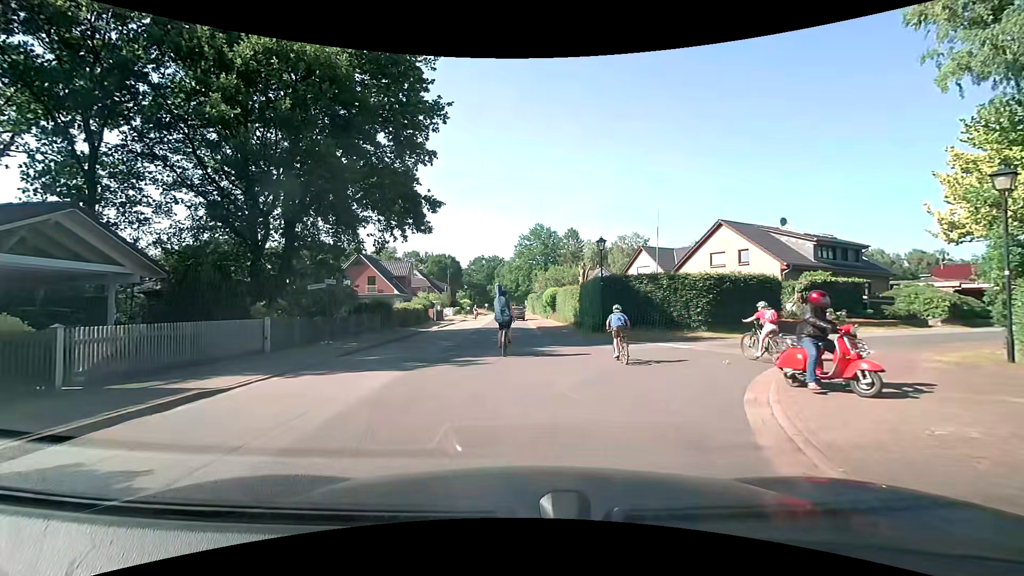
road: unclassified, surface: asphalt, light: Day
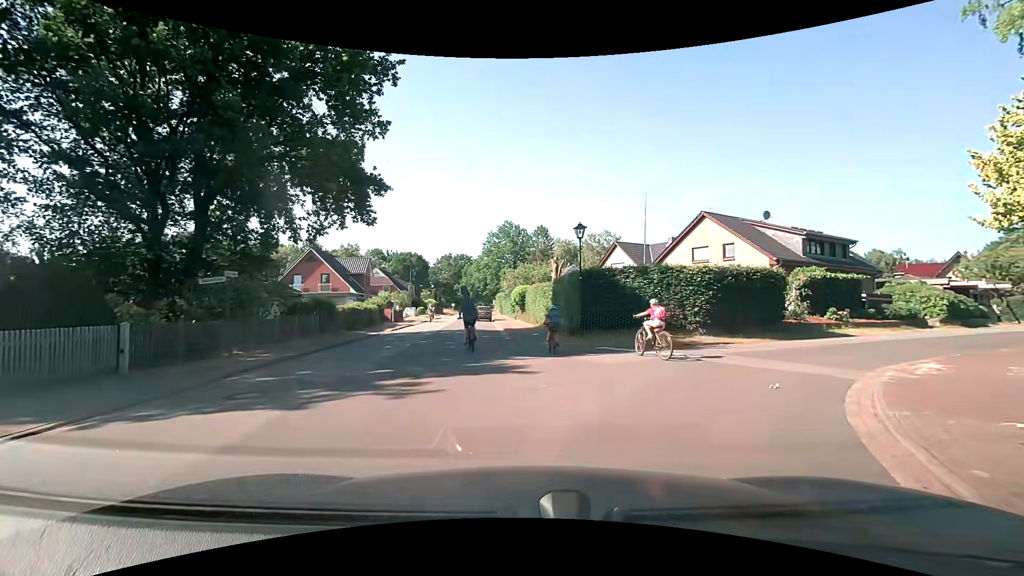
(+0.1, +4.2) m; +5°
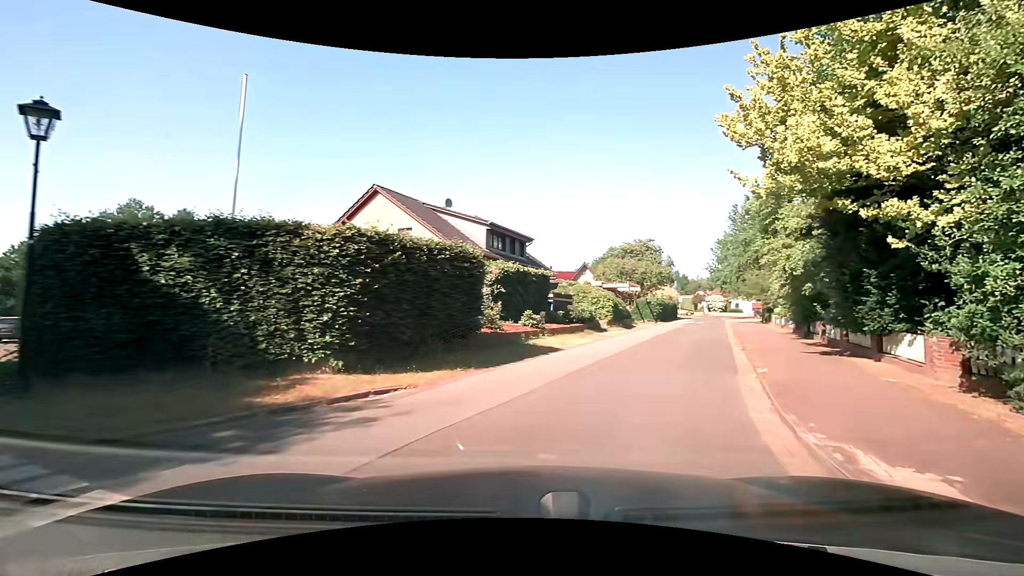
(+2.8, +10.5) m; +33°
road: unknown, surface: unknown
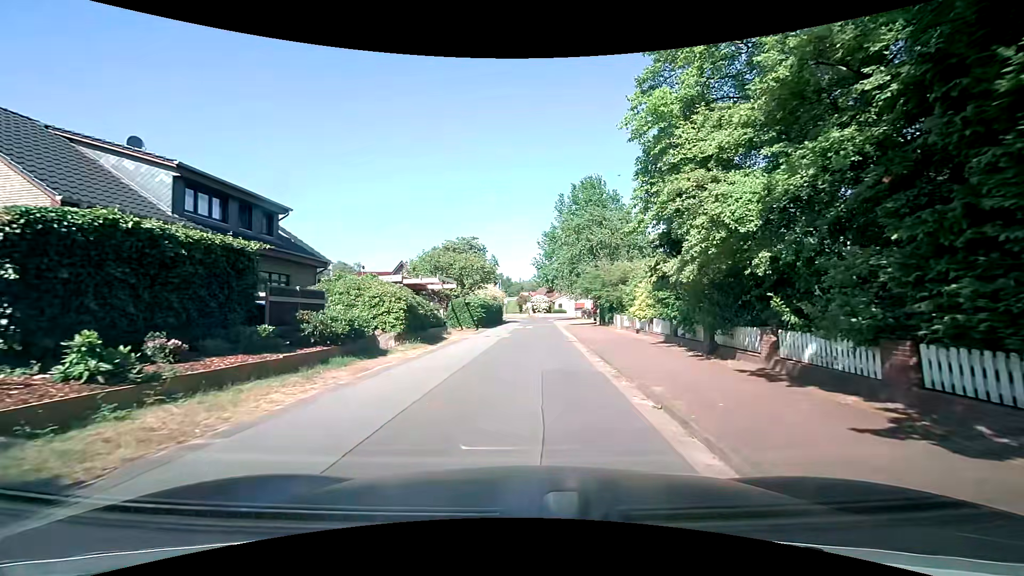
(+2.7, +11.2) m; +21°
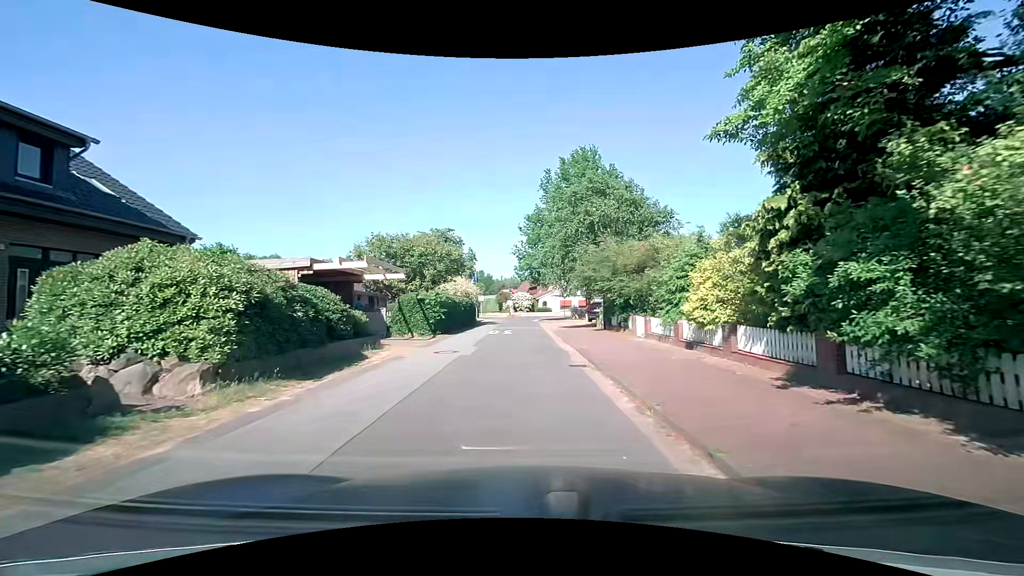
(+0.1, +9.4) m; +2°
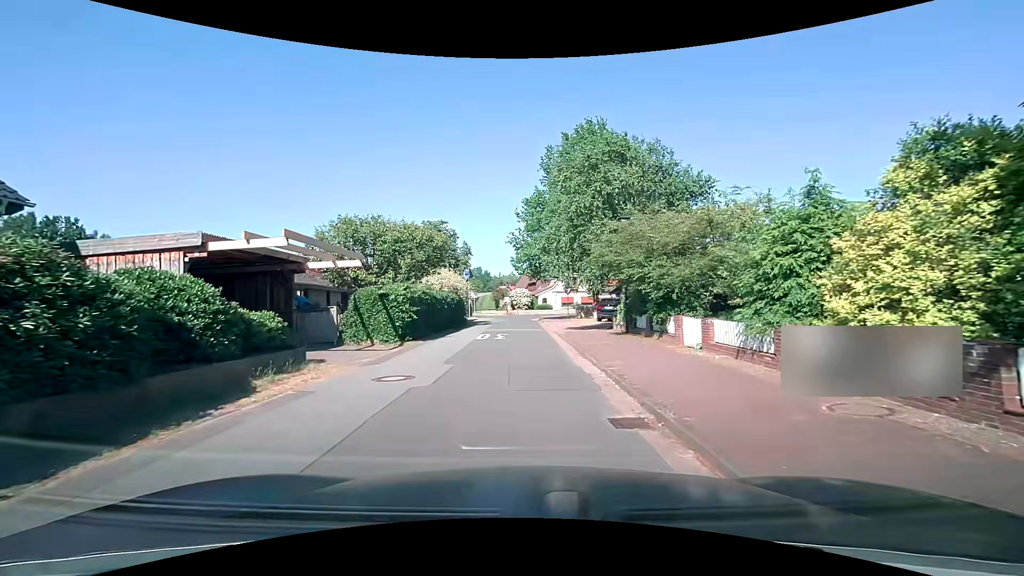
(0.0, +5.8) m; 0°
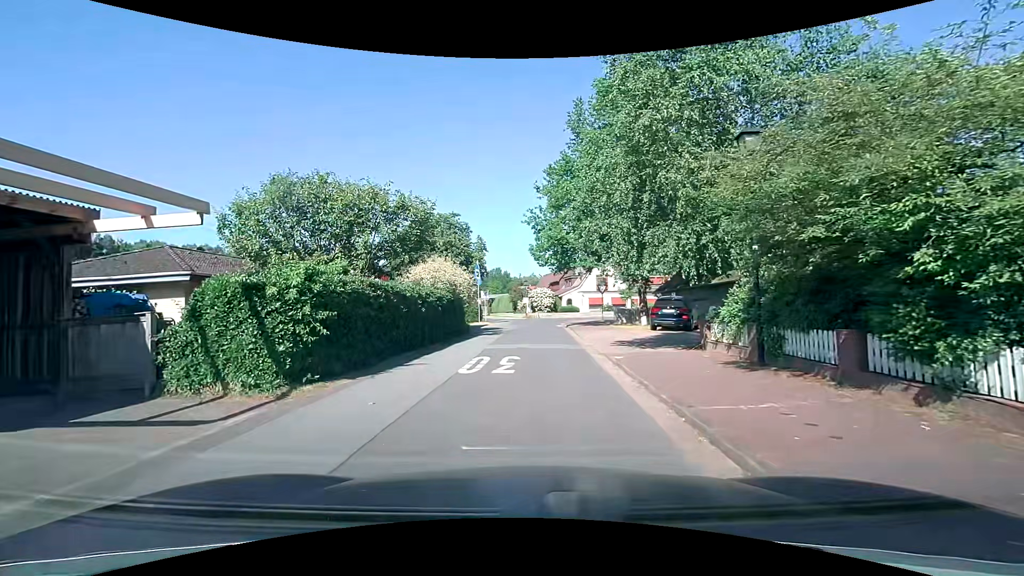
(0.0, +9.2) m; -3°
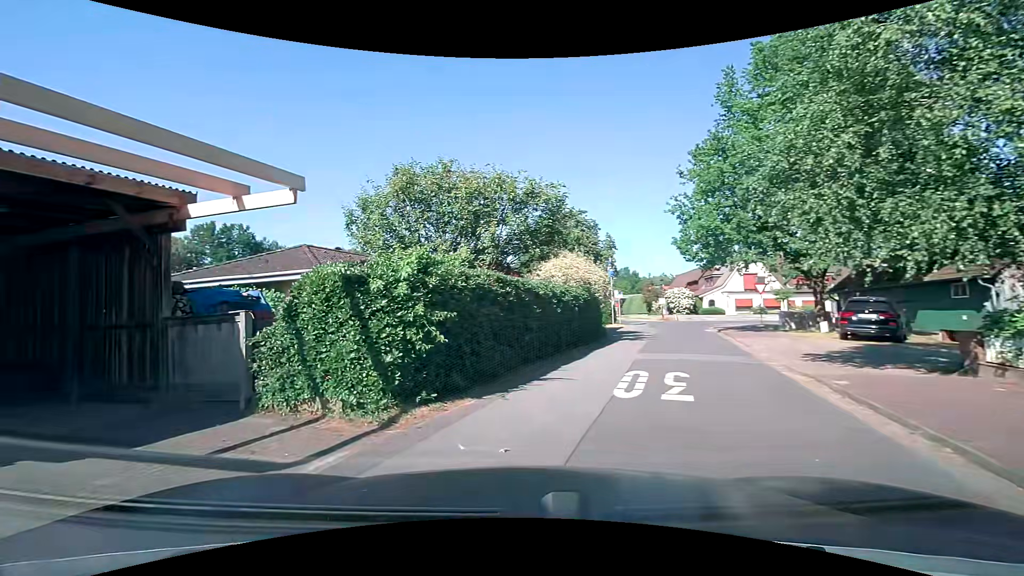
(-0.2, +2.6) m; -12°
